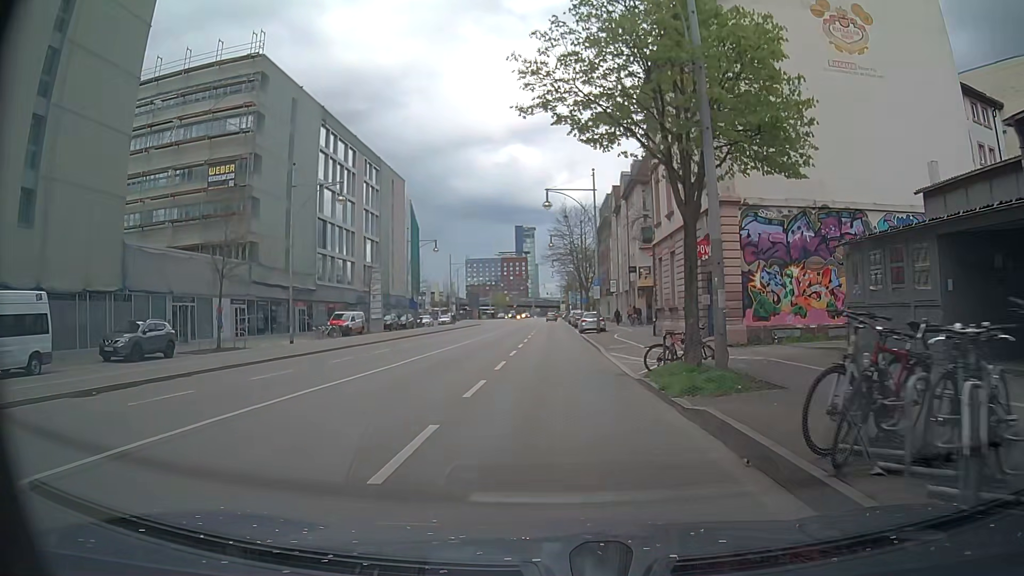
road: primary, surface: asphalt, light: Day
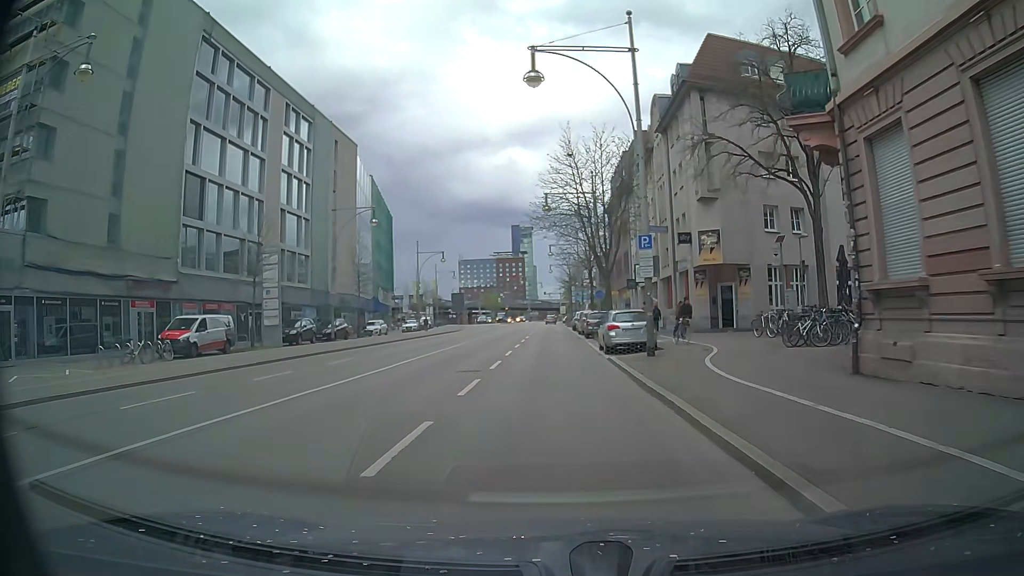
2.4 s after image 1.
(+0.3, +23.9) m; +1°
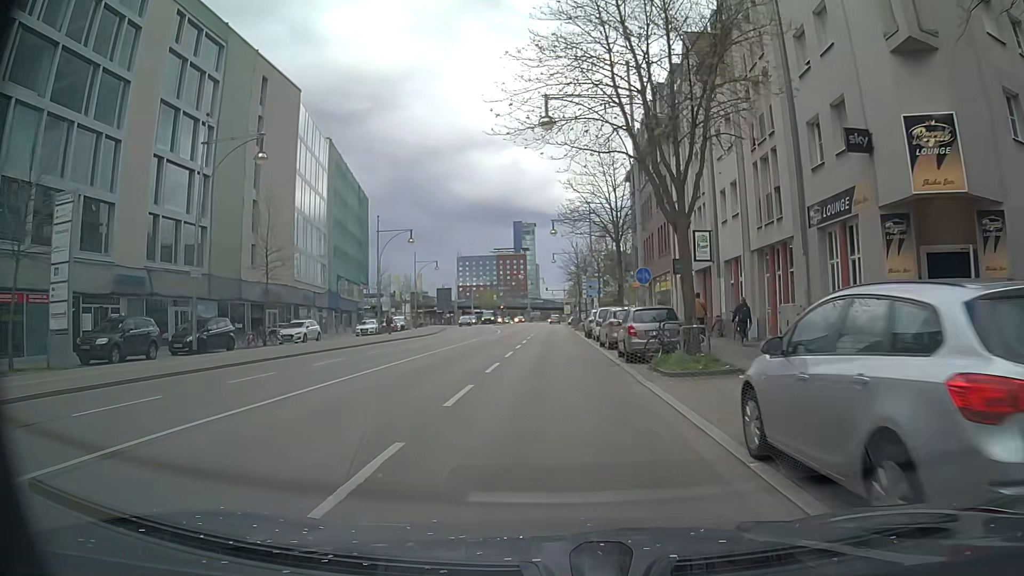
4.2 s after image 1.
(-0.2, +19.7) m; -1°
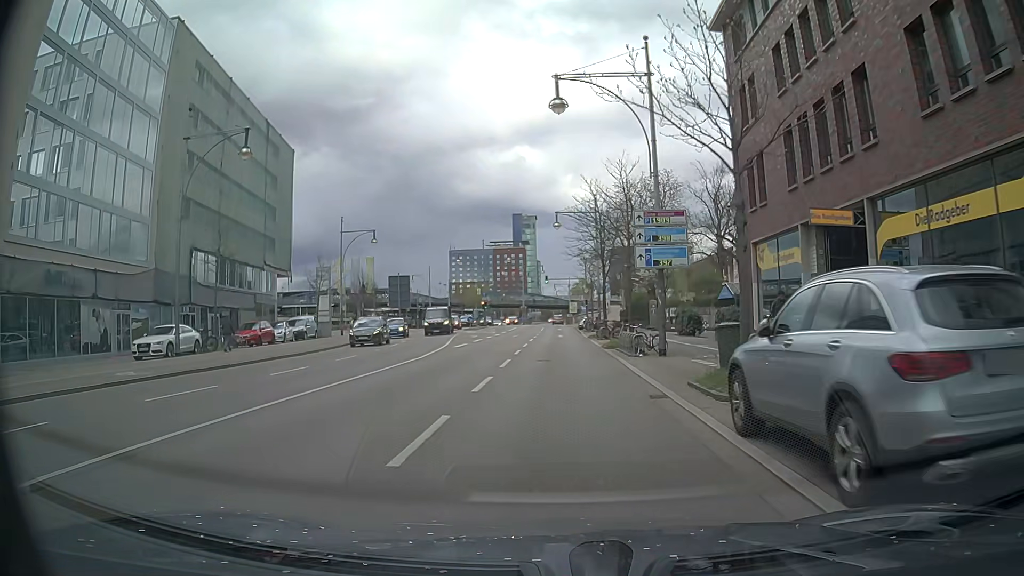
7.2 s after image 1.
(+0.1, +34.0) m; +1°
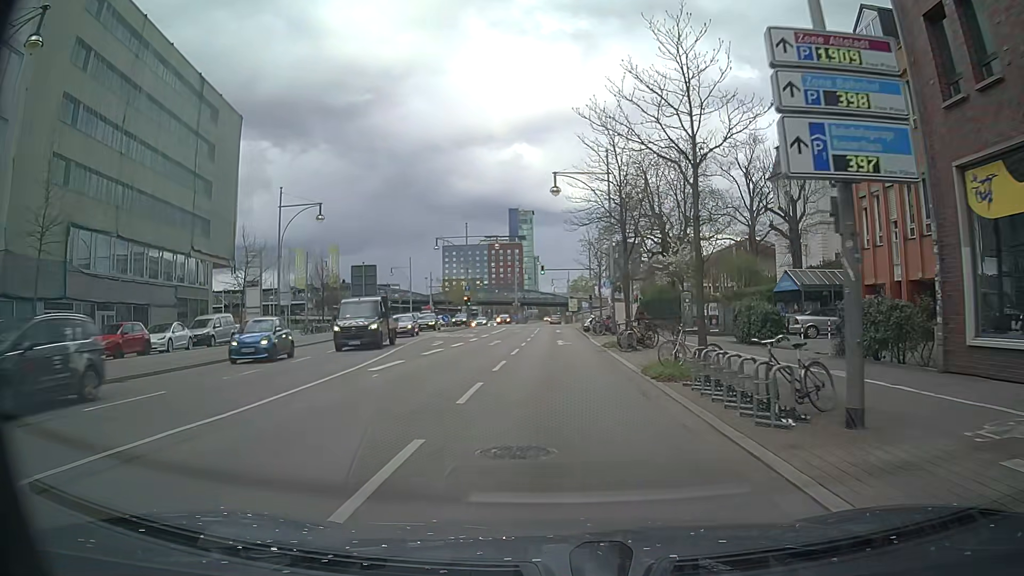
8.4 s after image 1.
(-0.1, +13.8) m; 0°
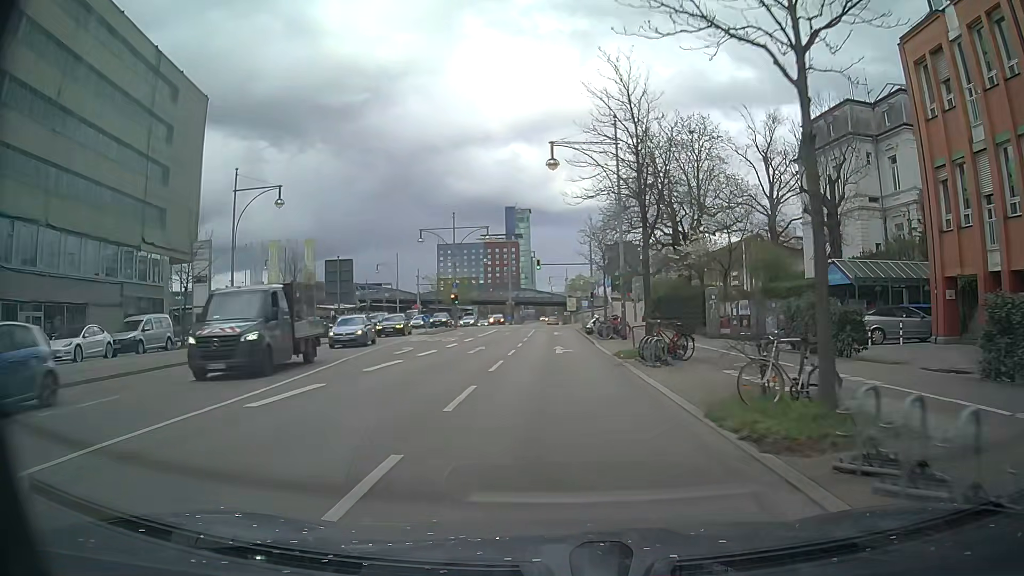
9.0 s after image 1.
(0.0, +6.9) m; +1°
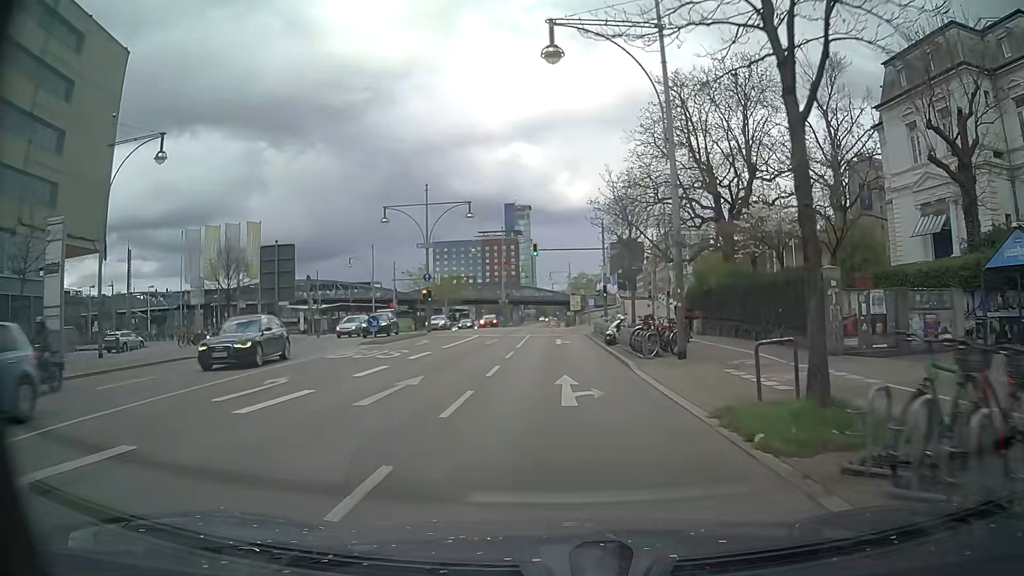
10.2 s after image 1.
(-0.3, +13.6) m; -1°
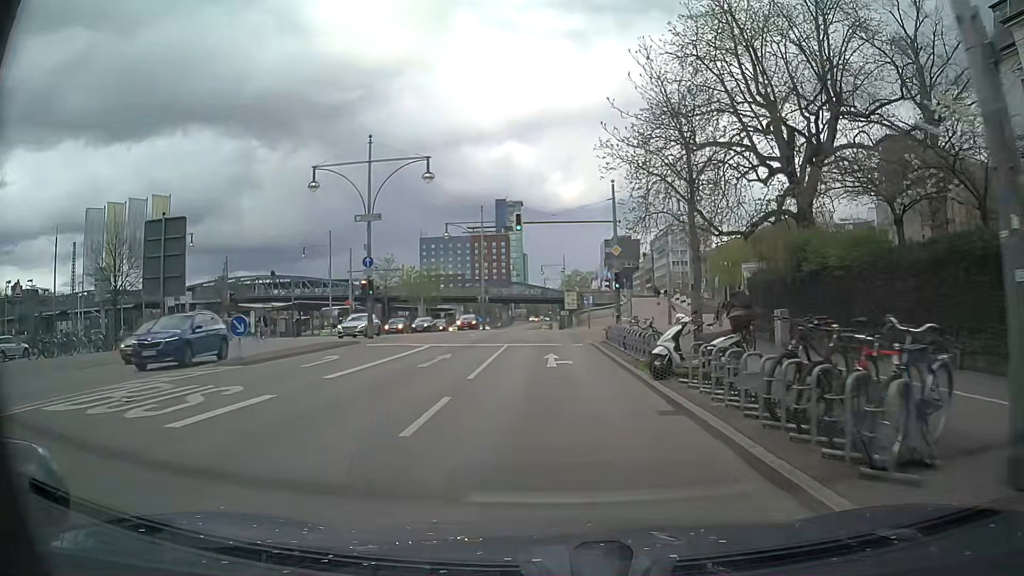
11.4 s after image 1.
(0.0, +13.4) m; +1°
(0, +10) (0, +20) (0, +30) (0, +40) (0, +50) (-1, +60) (-1, +70) (-1, +80) (-1, +90) (-1, +100) m
